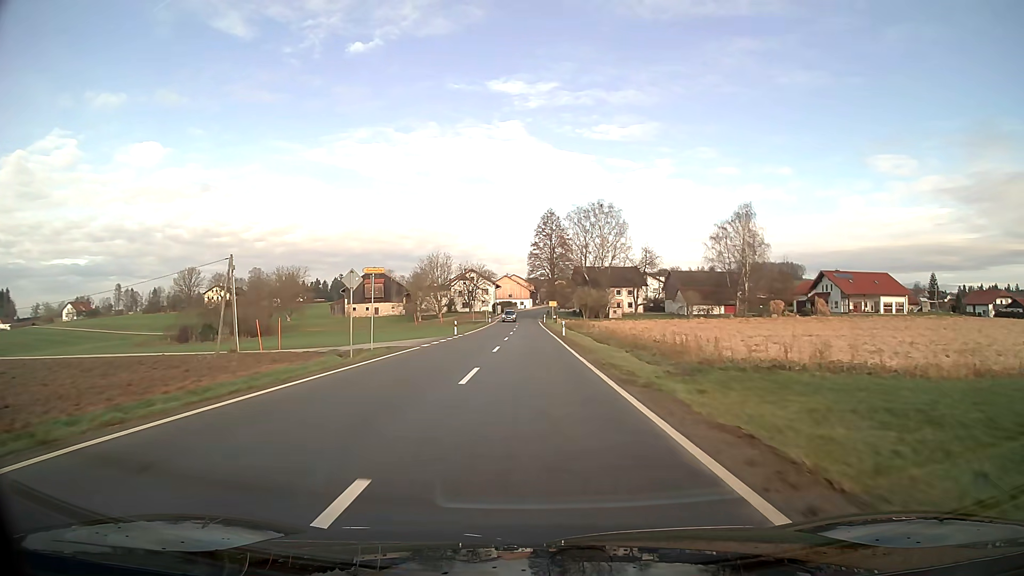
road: tertiary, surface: asphalt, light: Day
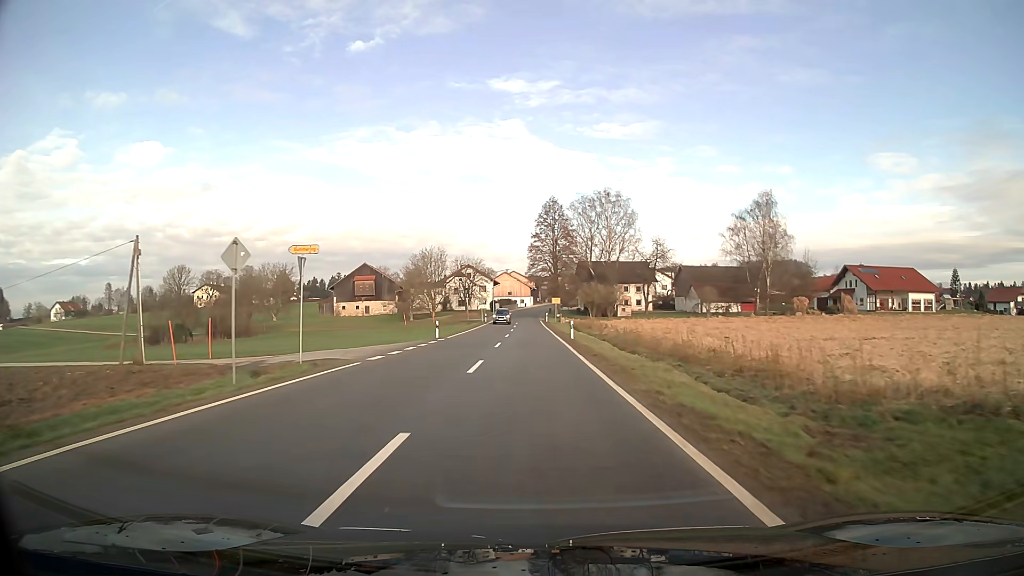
(0.0, +9.7) m; 0°
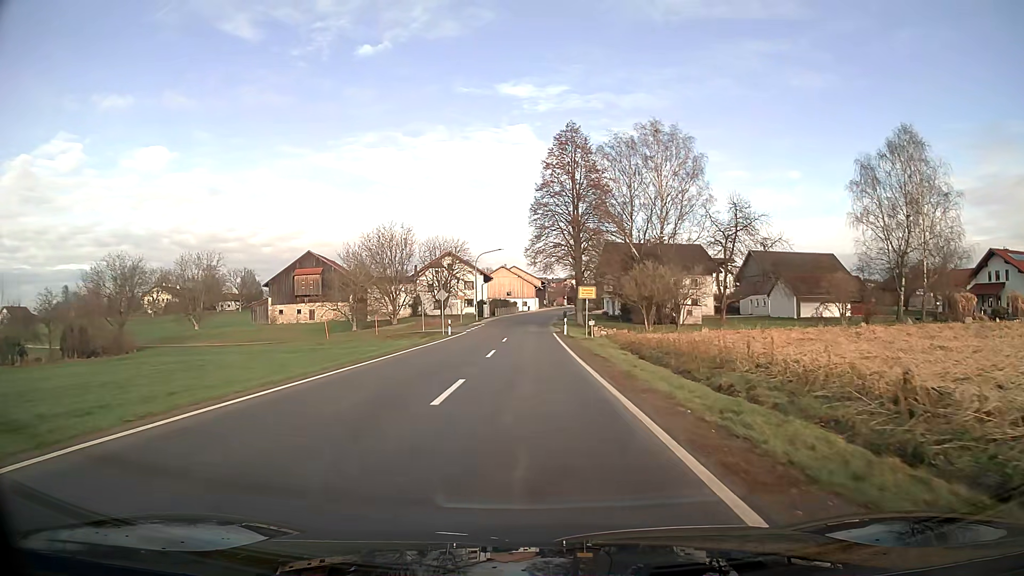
(-0.1, +40.4) m; 0°
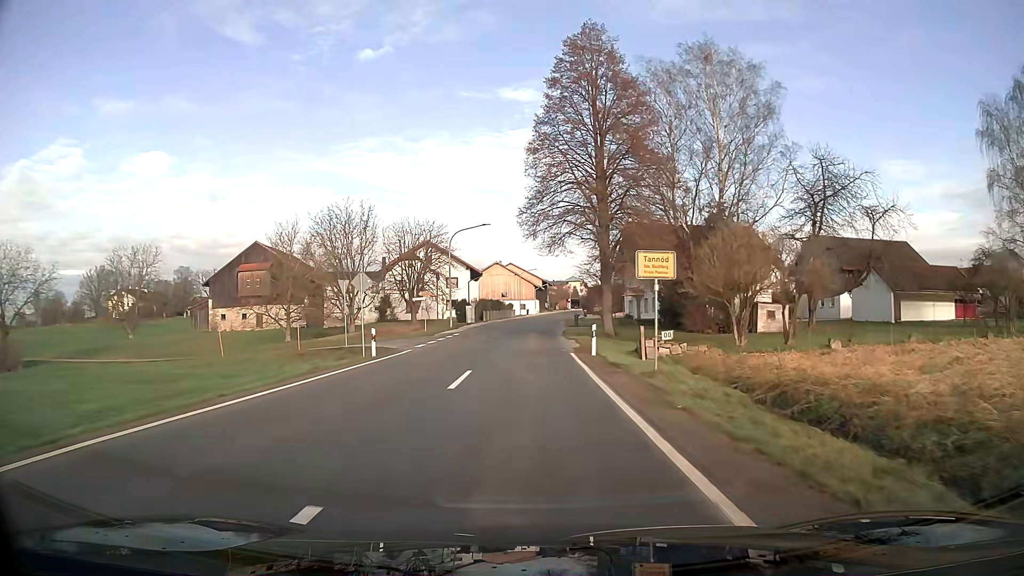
(0.0, +21.7) m; 0°
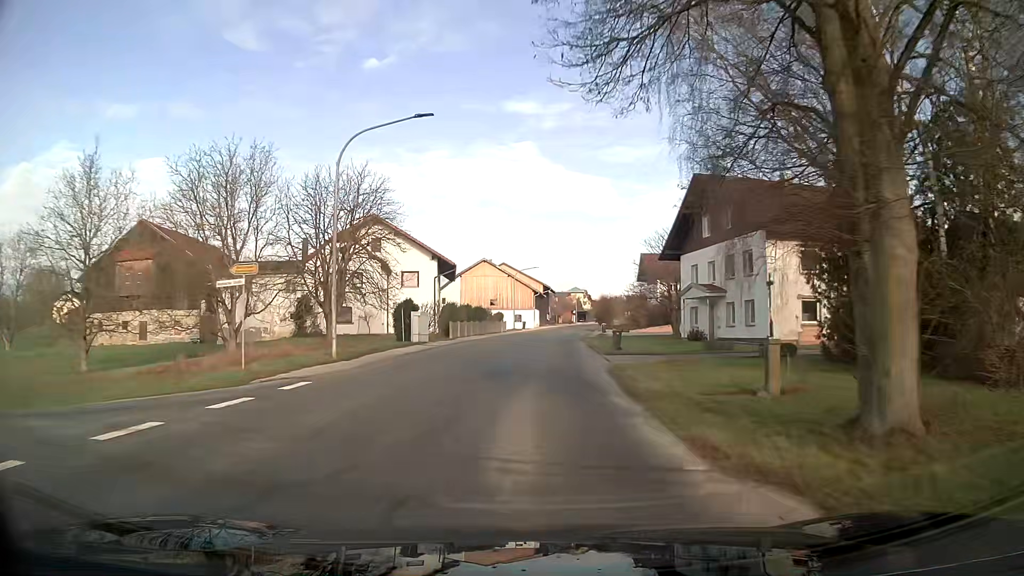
(0.0, +28.6) m; 0°
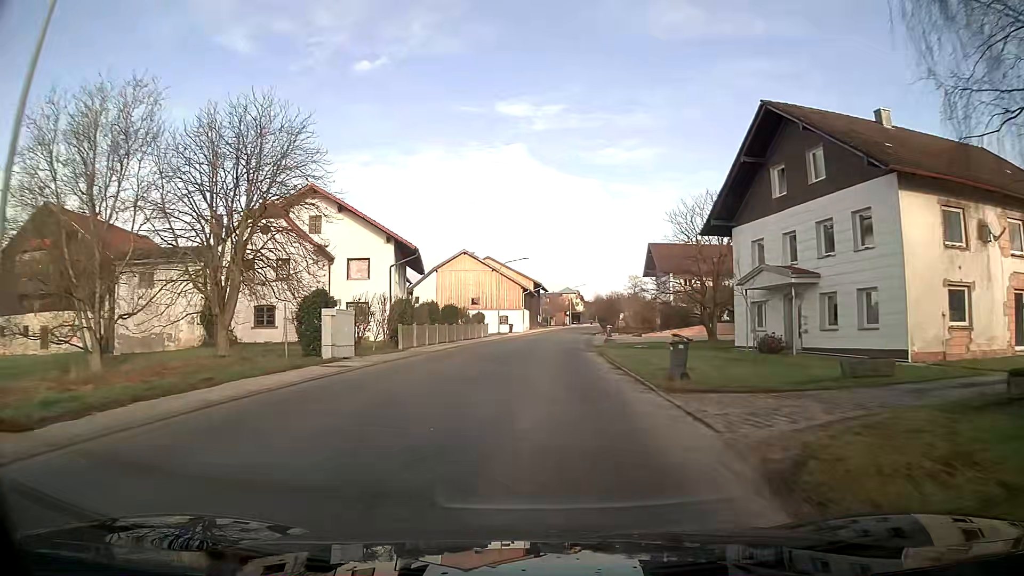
(+0.1, +14.0) m; +1°
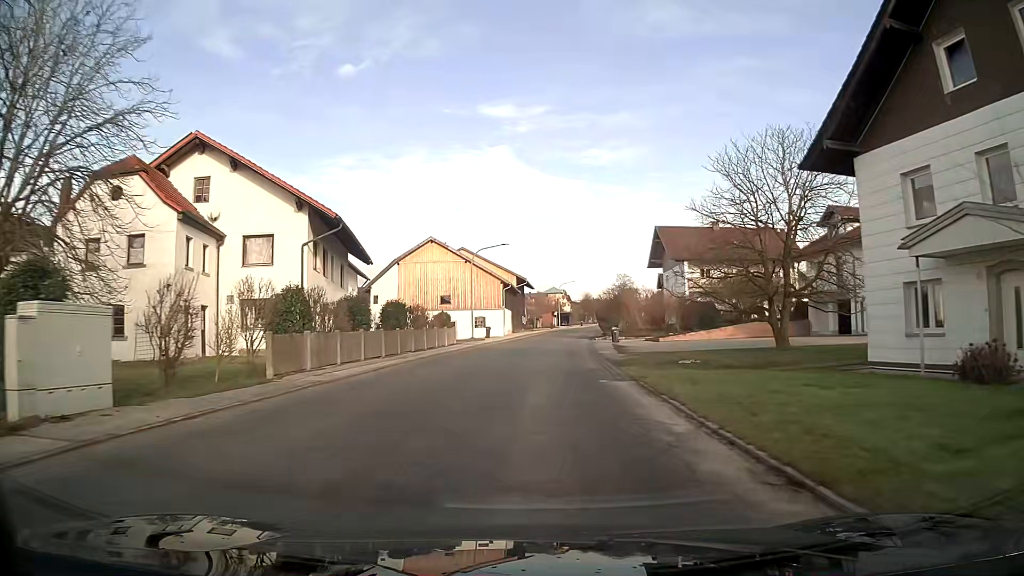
(+0.2, +14.1) m; +1°
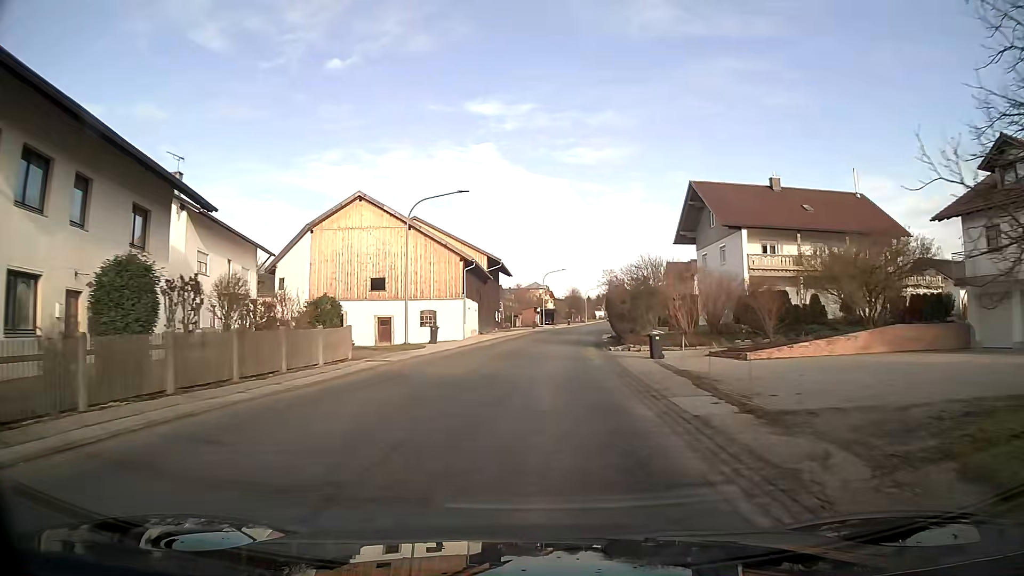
(+0.3, +21.2) m; +2°
(0, +10) (0, +20) (+1, +30) (+2, +40) (+3, +50) (+4, +60) (+5, +70) (+7, +80) (+8, +90) (+10, +99) m
